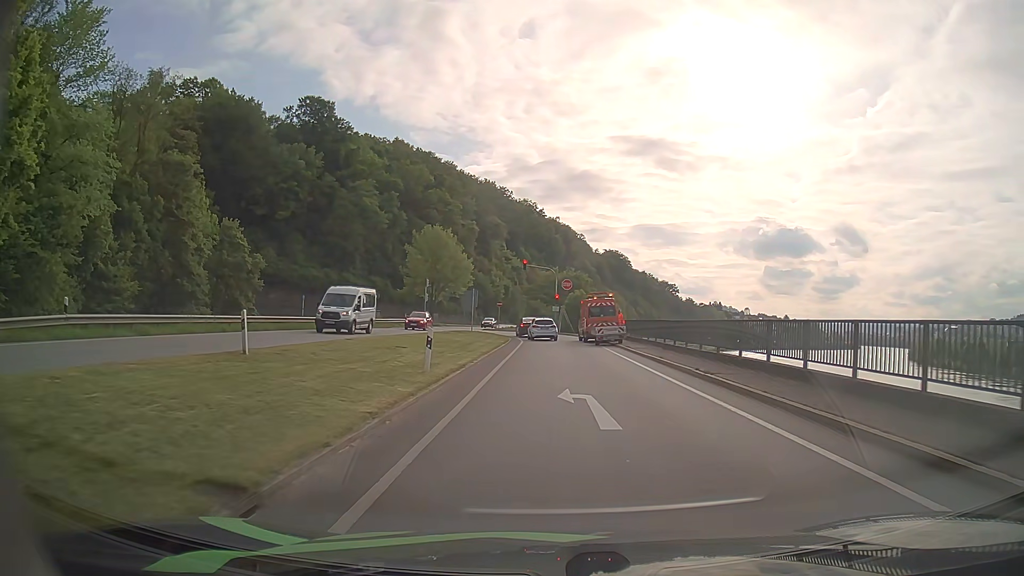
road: primary_link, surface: asphalt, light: Day
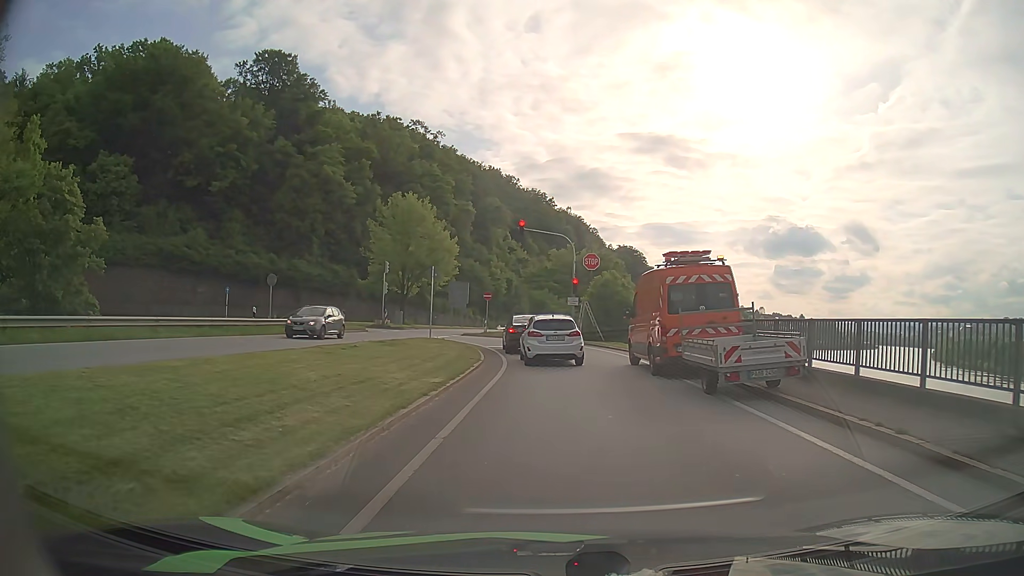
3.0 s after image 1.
(-0.1, +23.2) m; -1°
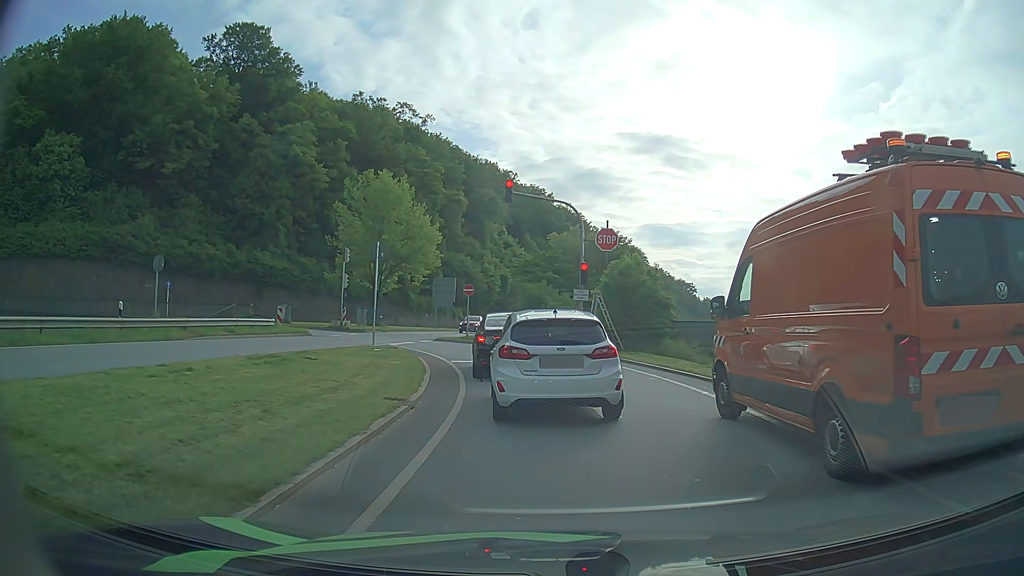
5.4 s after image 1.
(0.0, +10.3) m; 0°
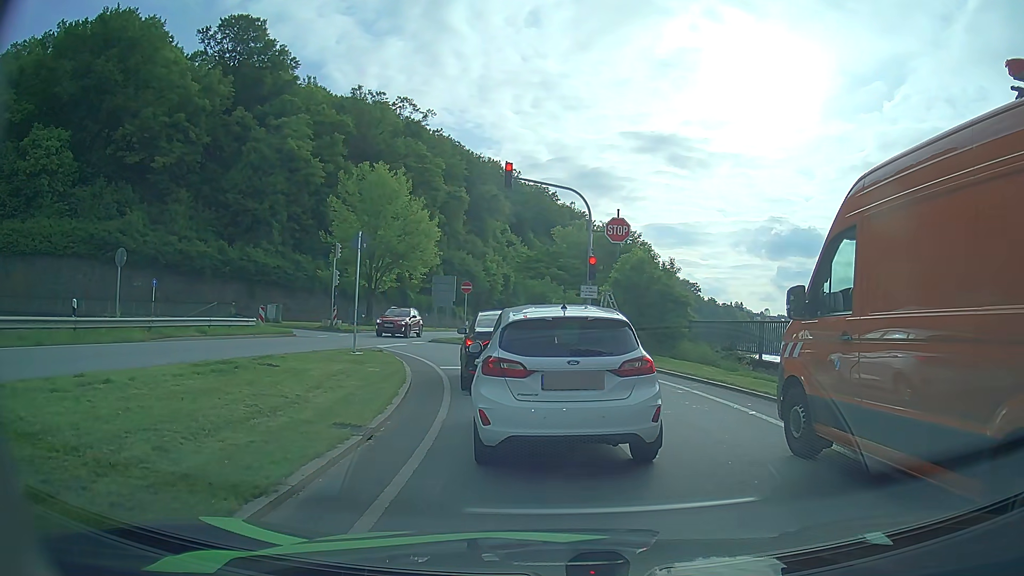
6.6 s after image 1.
(0.0, +2.5) m; +1°
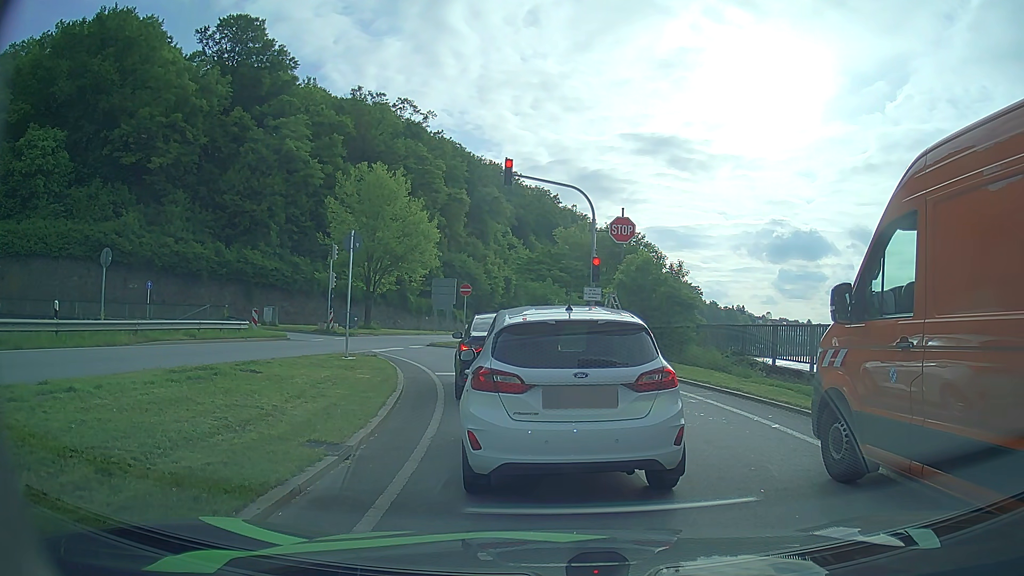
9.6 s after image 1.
(0.0, +1.0) m; 0°
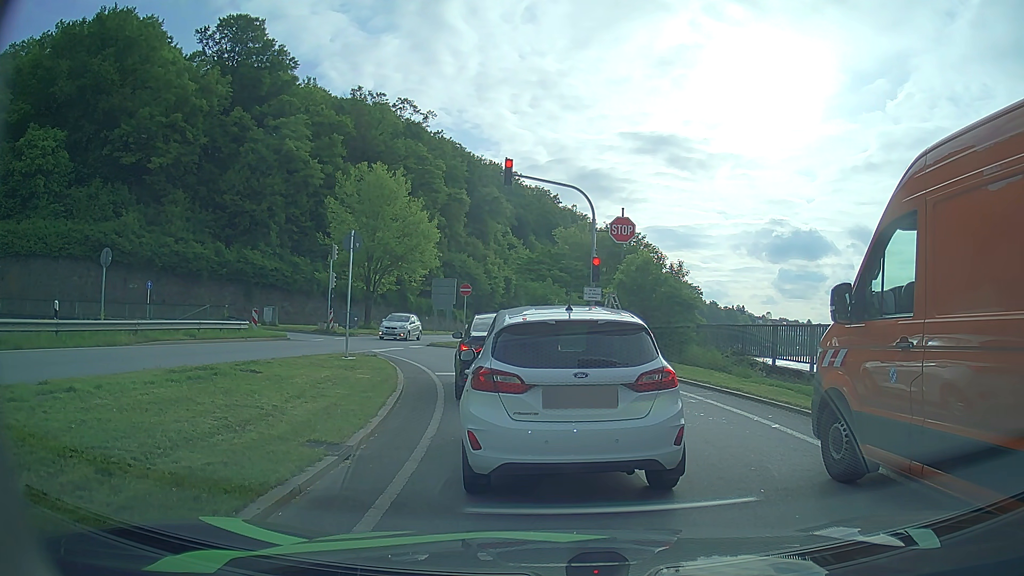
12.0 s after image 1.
(0.0, 0.0) m; 0°
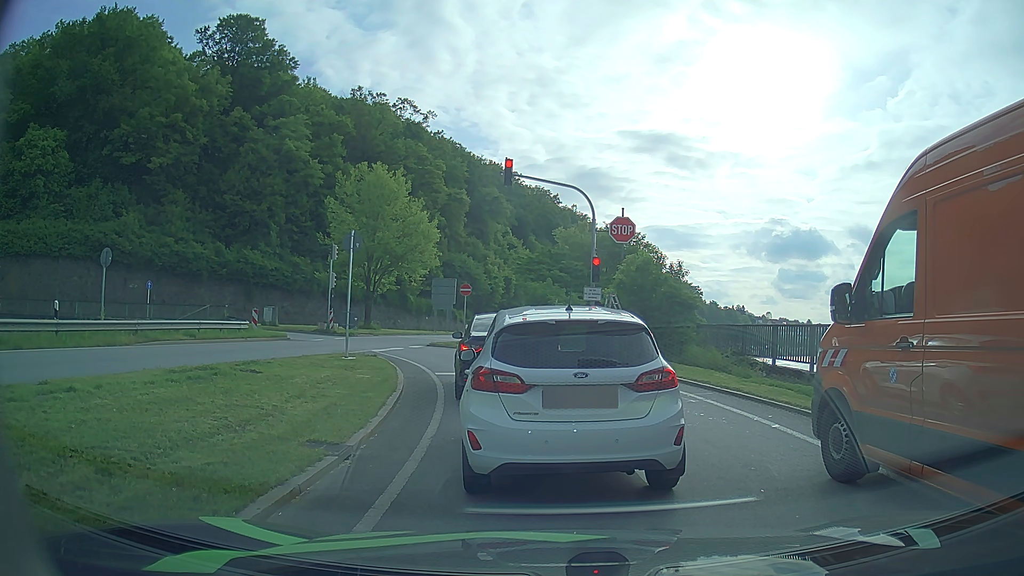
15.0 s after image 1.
(0.0, 0.0) m; 0°
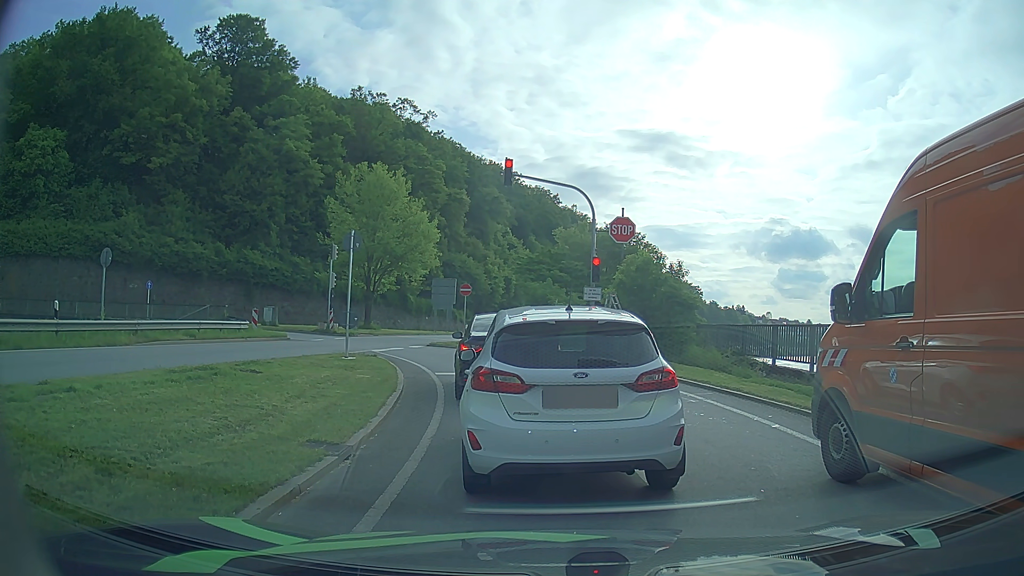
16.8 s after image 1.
(0.0, 0.0) m; 0°
